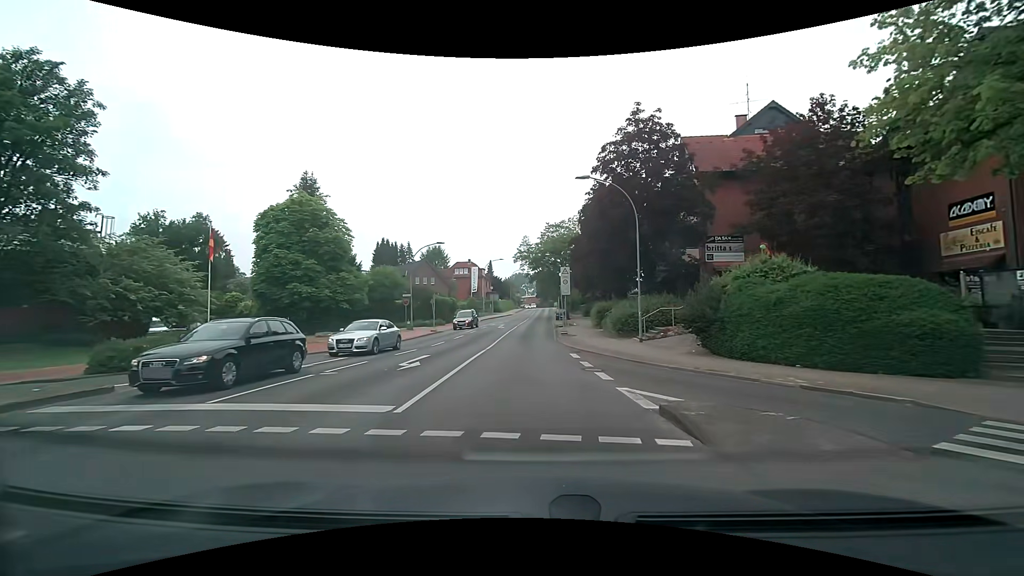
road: tertiary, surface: asphalt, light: Day
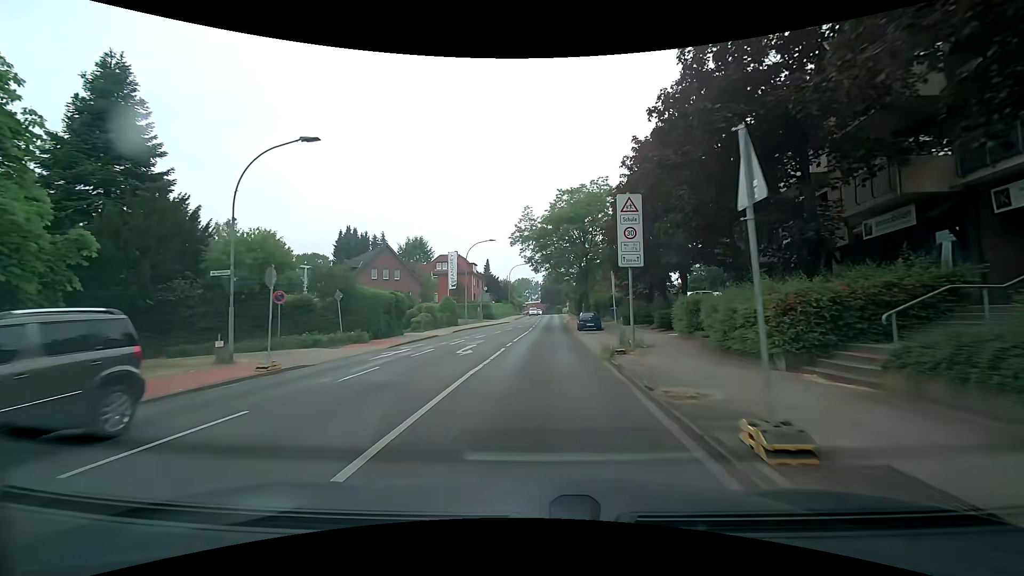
(-0.3, +26.2) m; -1°
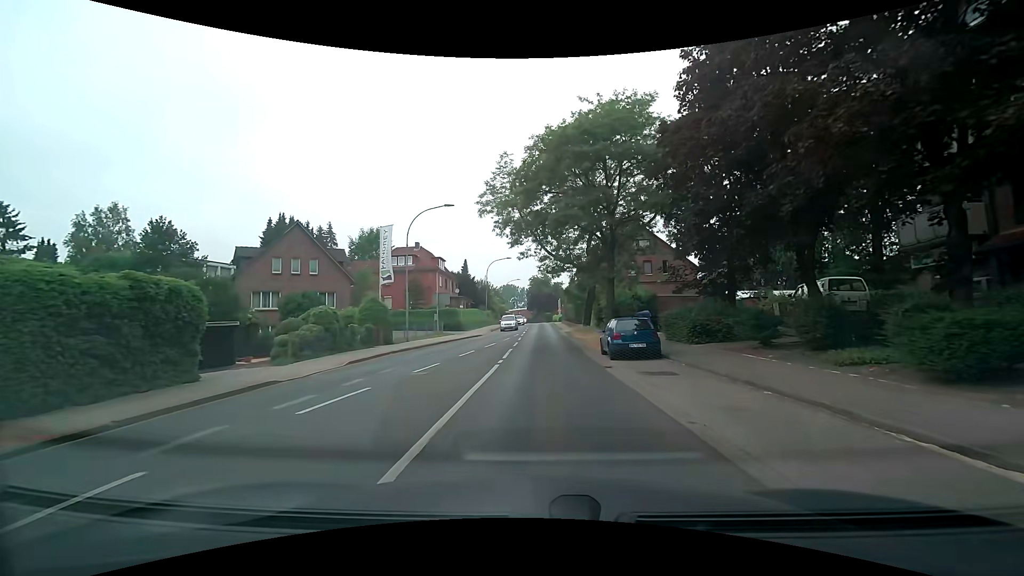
(+0.4, +20.5) m; +2°
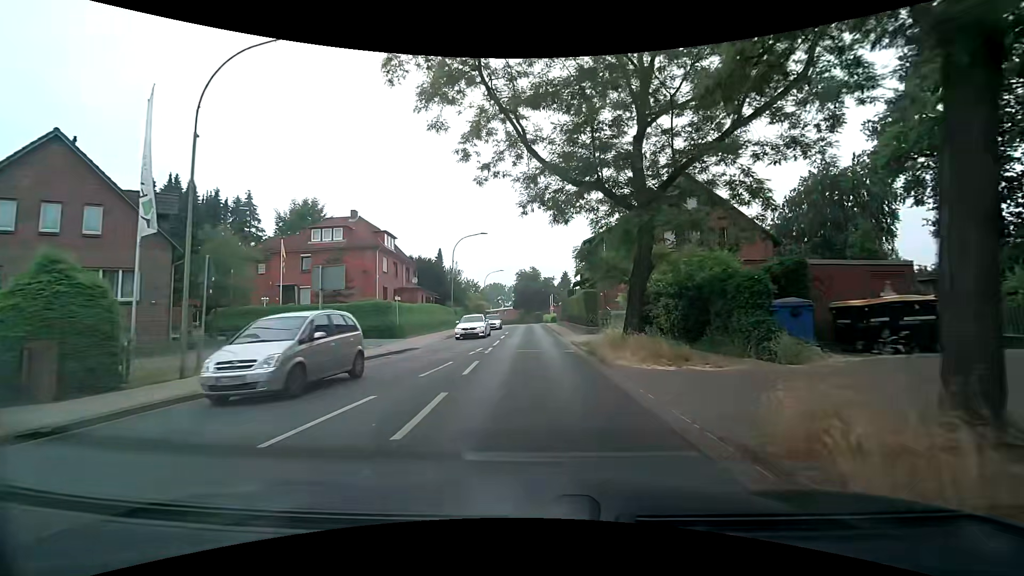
(+0.4, +20.4) m; +2°
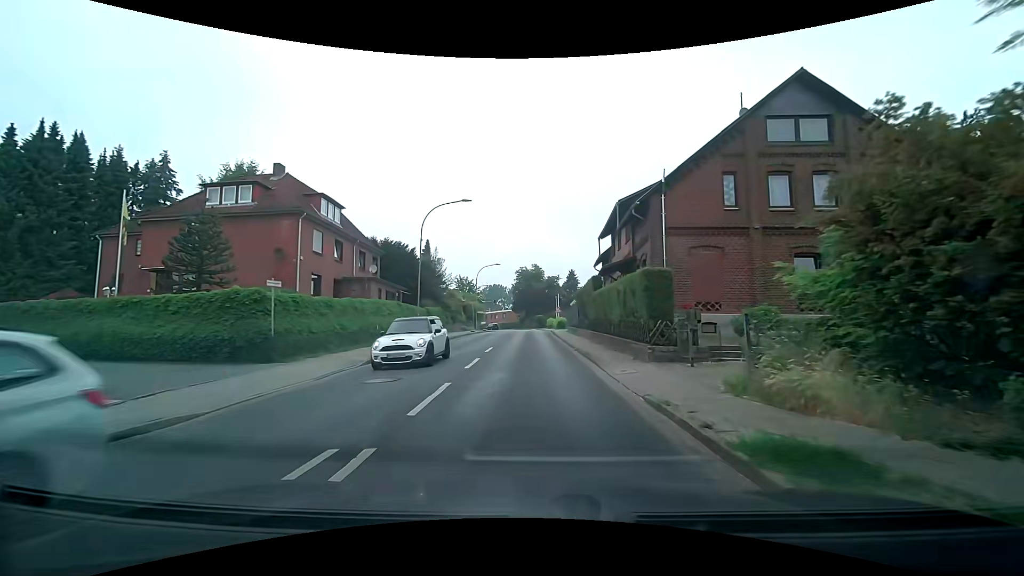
(-0.1, +15.5) m; 0°
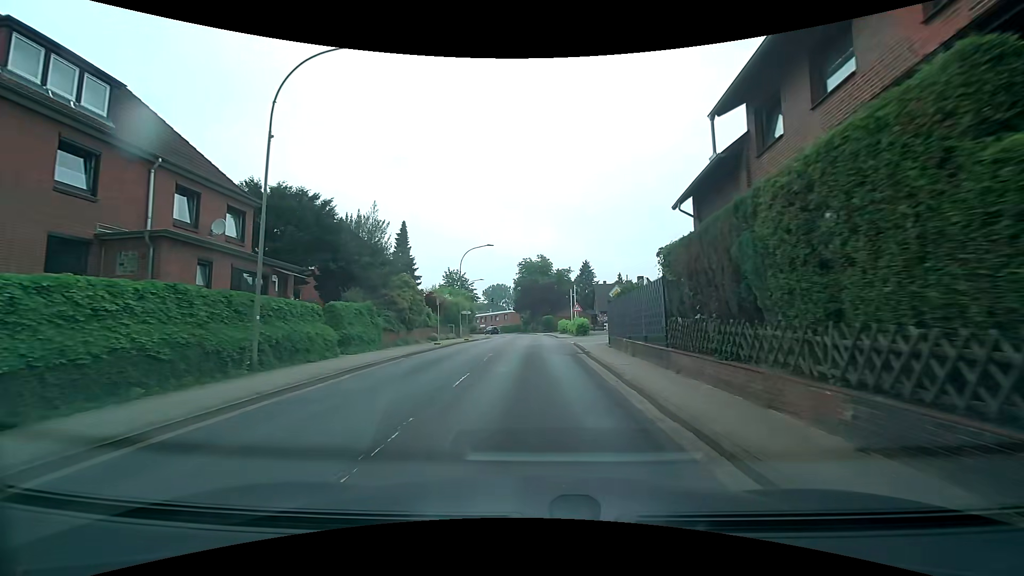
(-0.2, +20.9) m; -1°
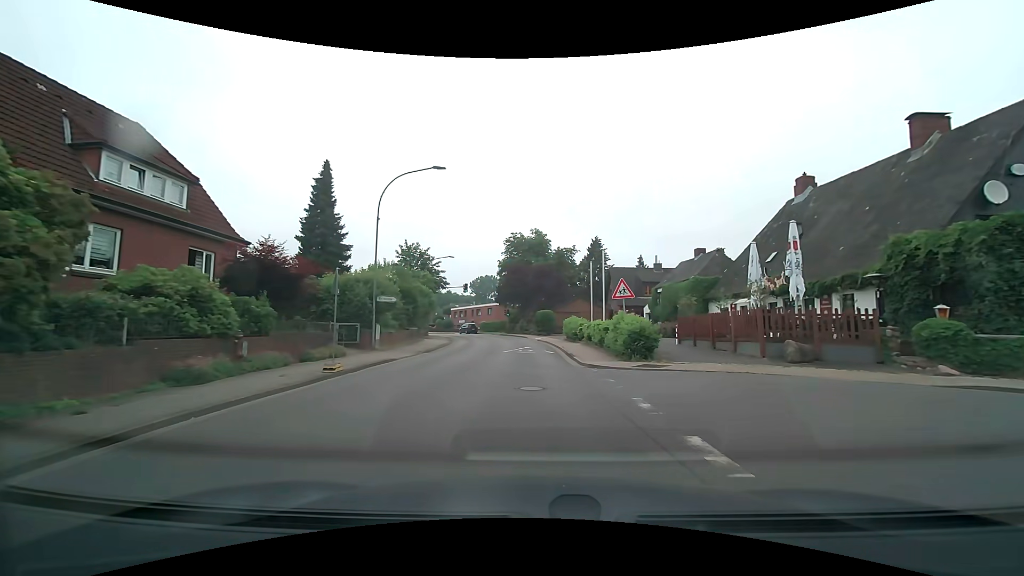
(+0.2, +25.9) m; +1°
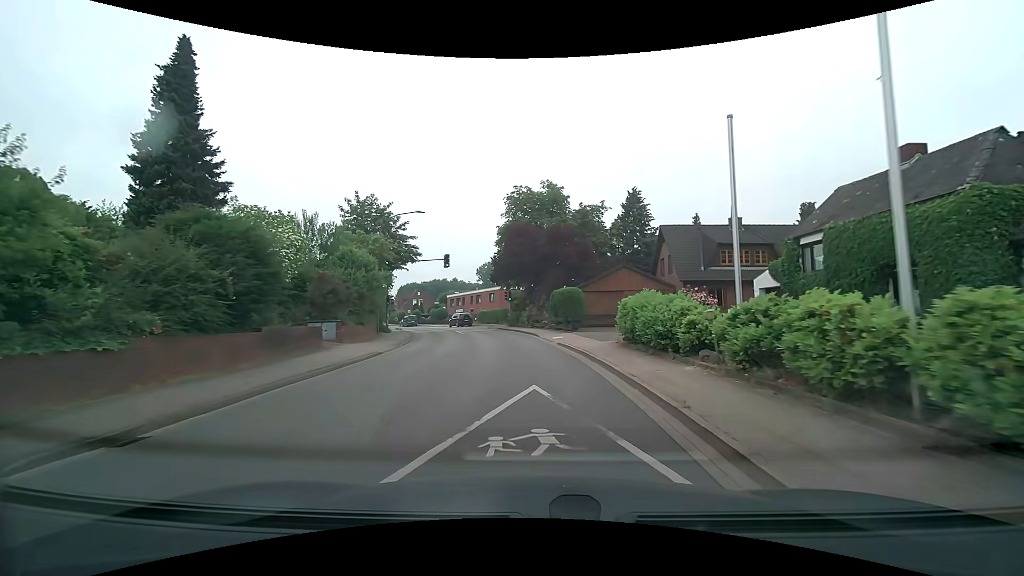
(0.0, +21.0) m; -1°
